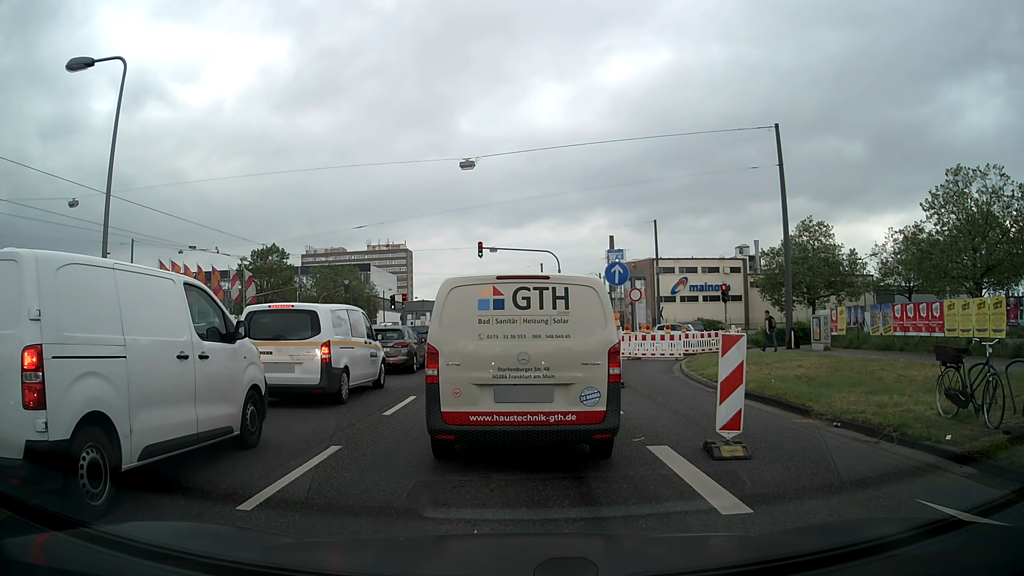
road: primary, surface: asphalt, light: Day
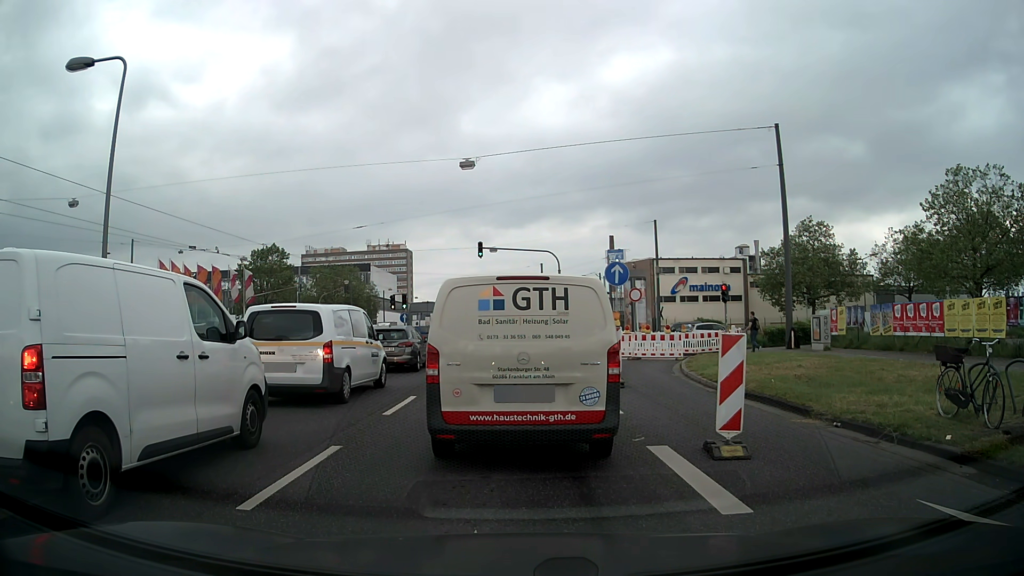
(0.0, 0.0) m; 0°
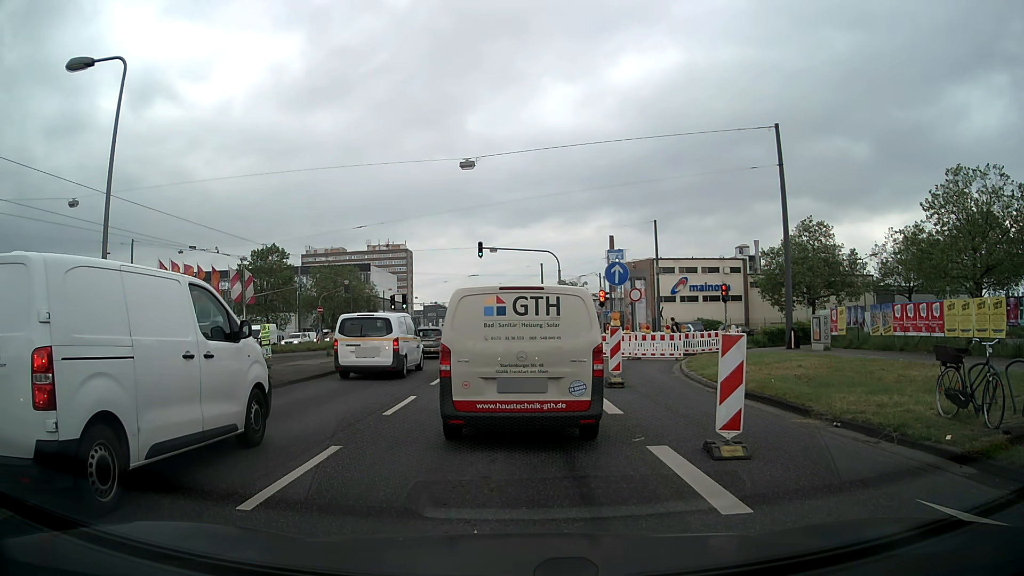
(0.0, 0.0) m; 0°
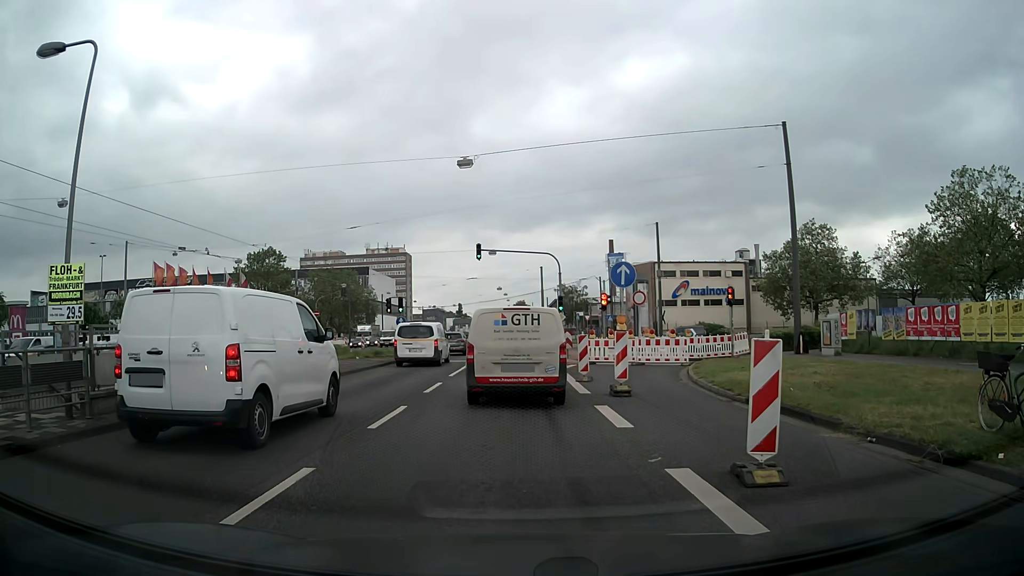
(0.0, +1.1) m; +2°
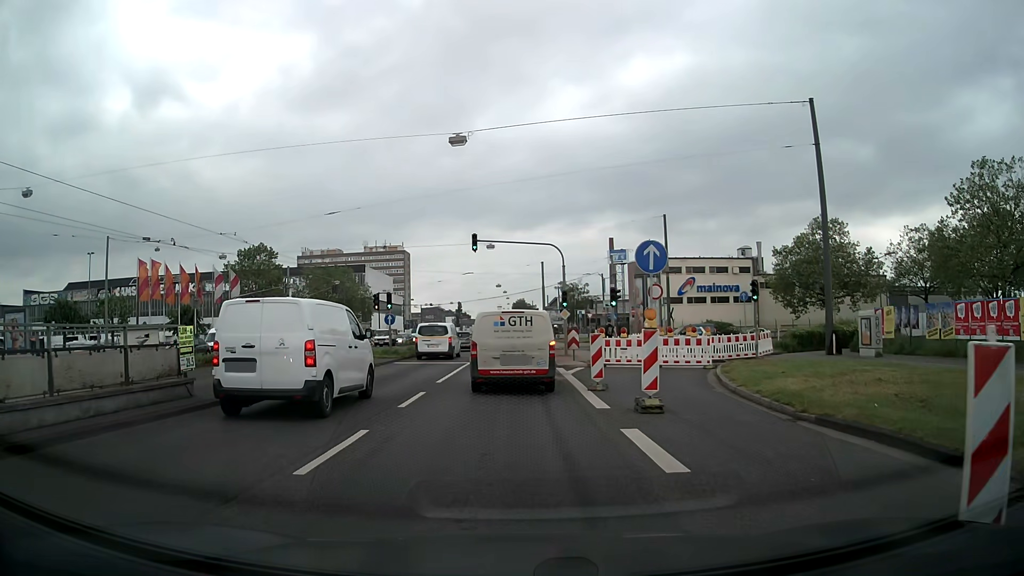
(0.0, +3.5) m; 0°
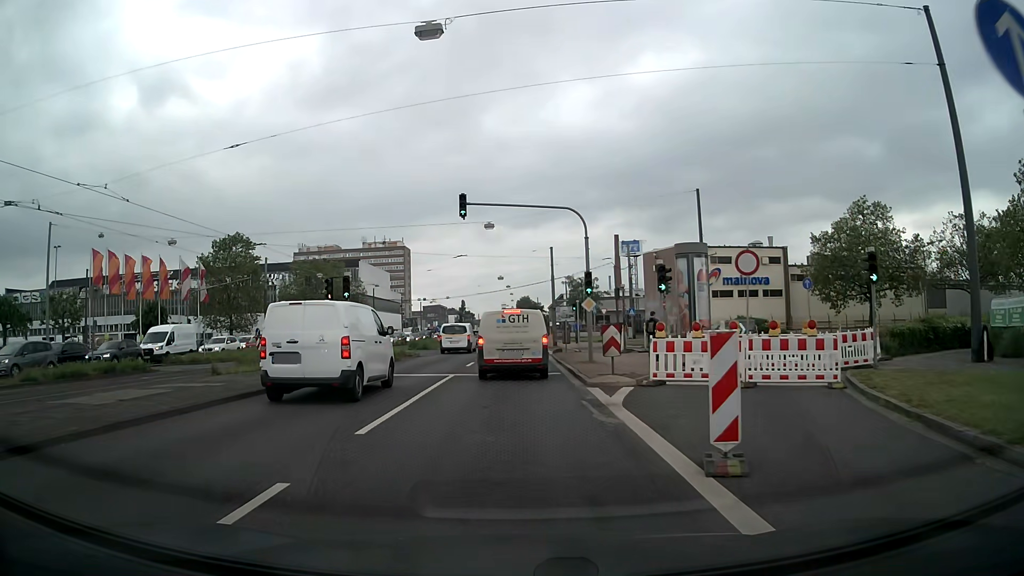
(0.0, +9.9) m; -1°
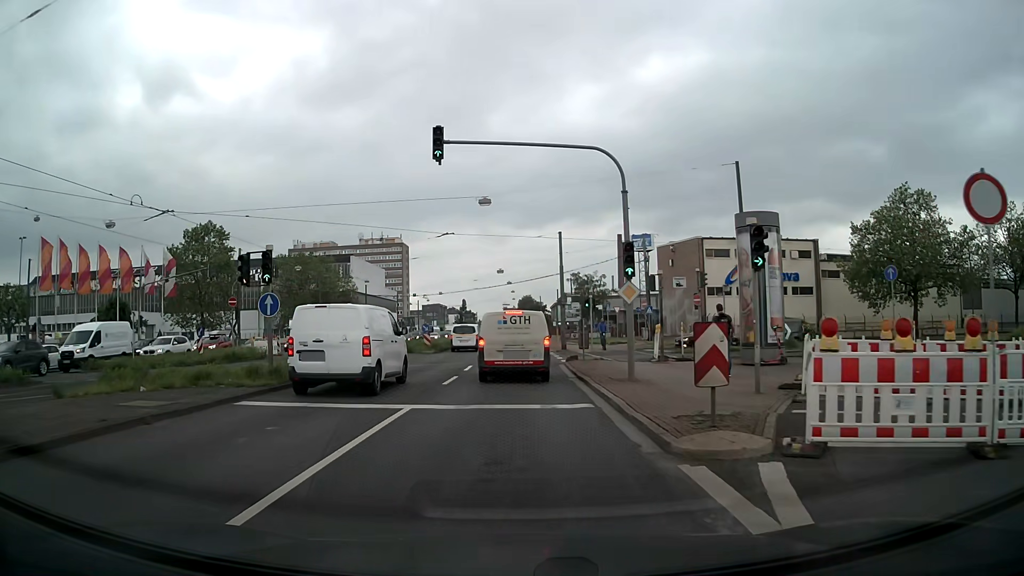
(0.0, +8.5) m; 0°
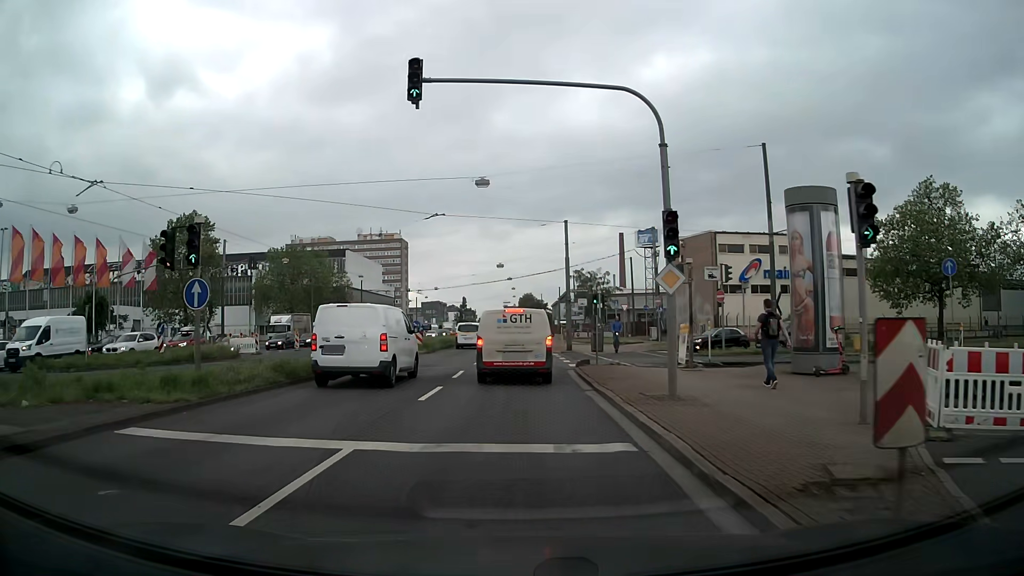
(0.0, +4.2) m; 0°
